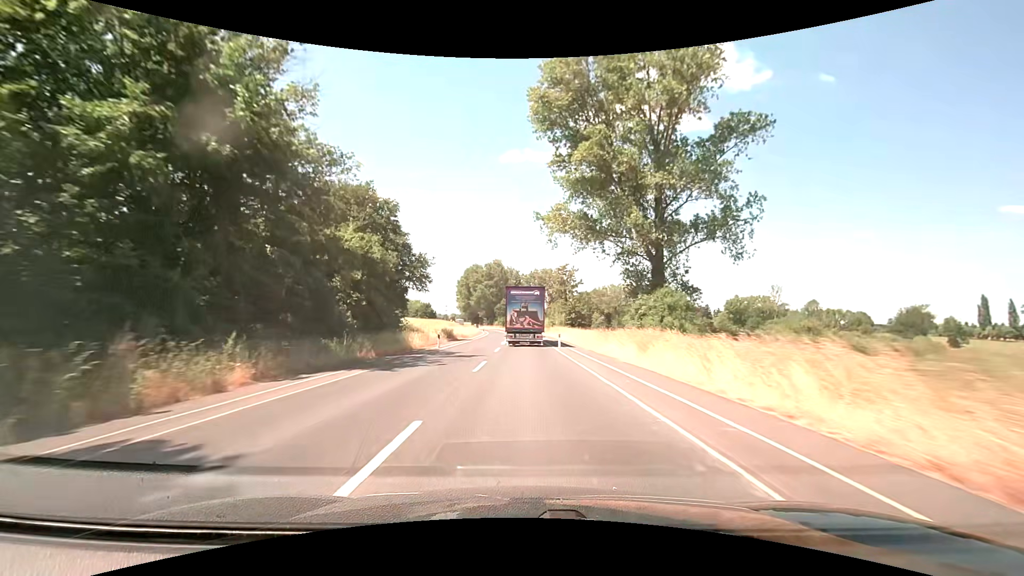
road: secondary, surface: asphalt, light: Day
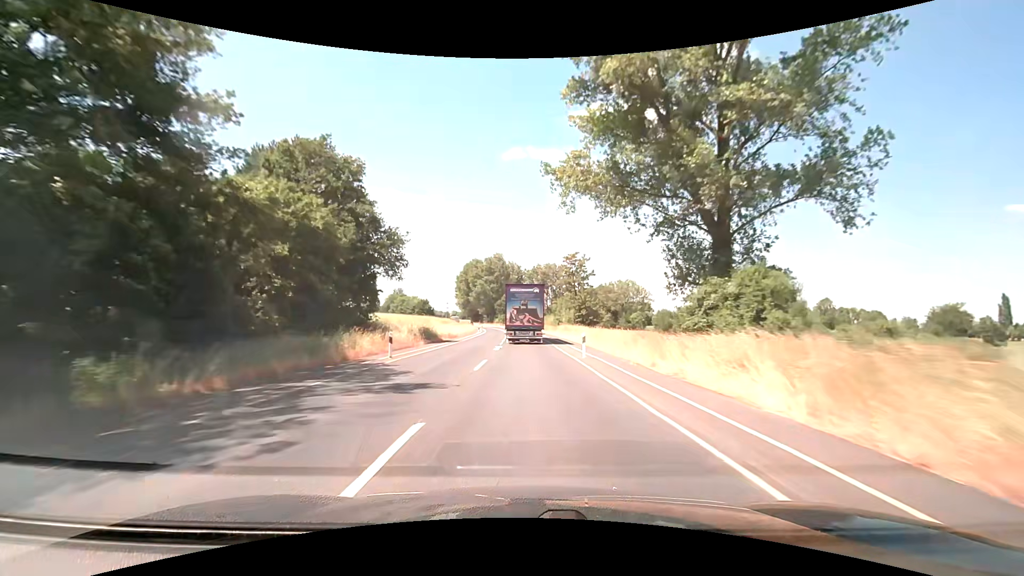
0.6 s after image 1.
(-0.1, +12.2) m; -1°
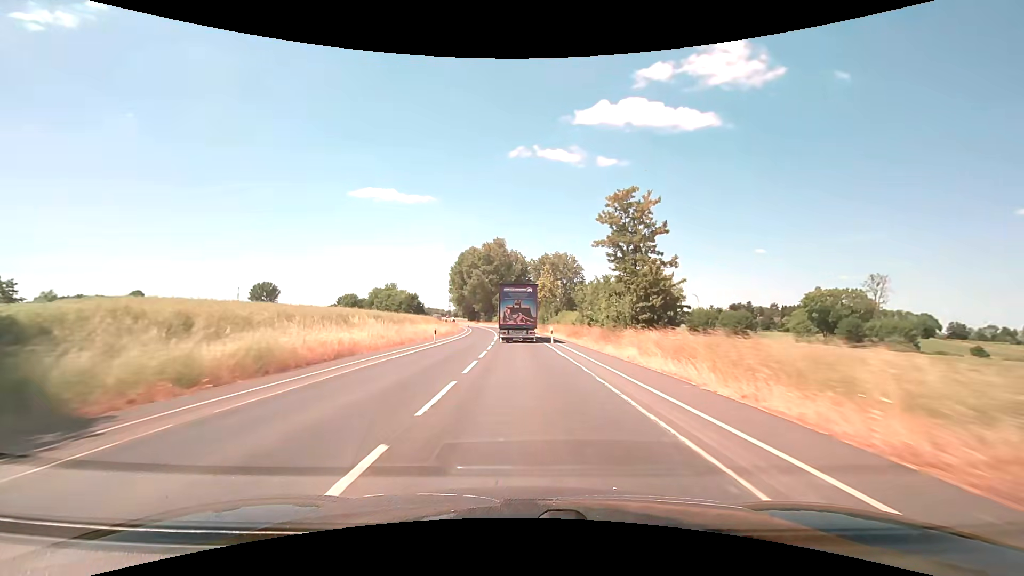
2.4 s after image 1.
(0.0, +37.0) m; 0°
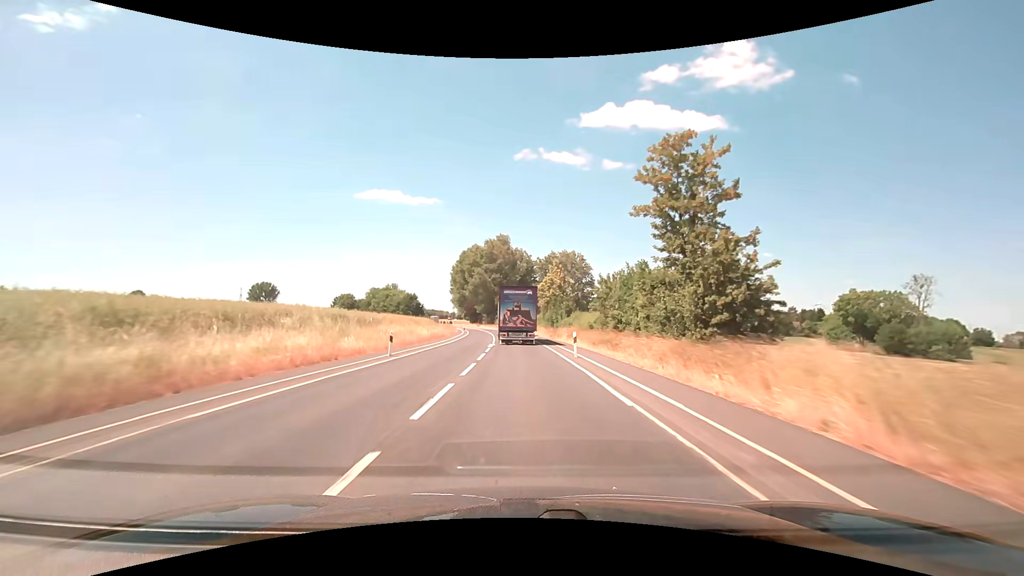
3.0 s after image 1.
(-0.1, +12.4) m; -1°
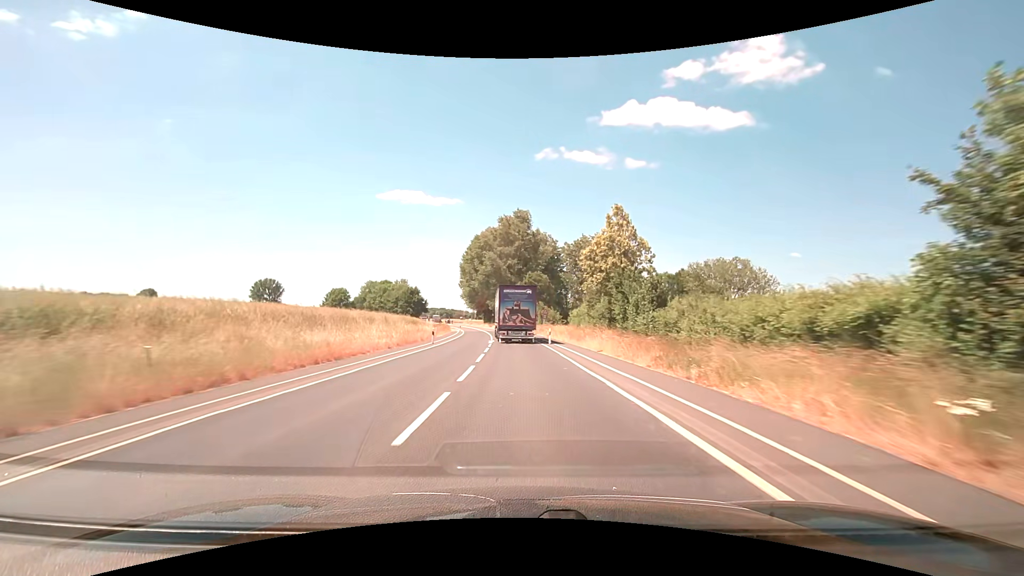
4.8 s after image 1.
(-0.7, +37.3) m; -2°
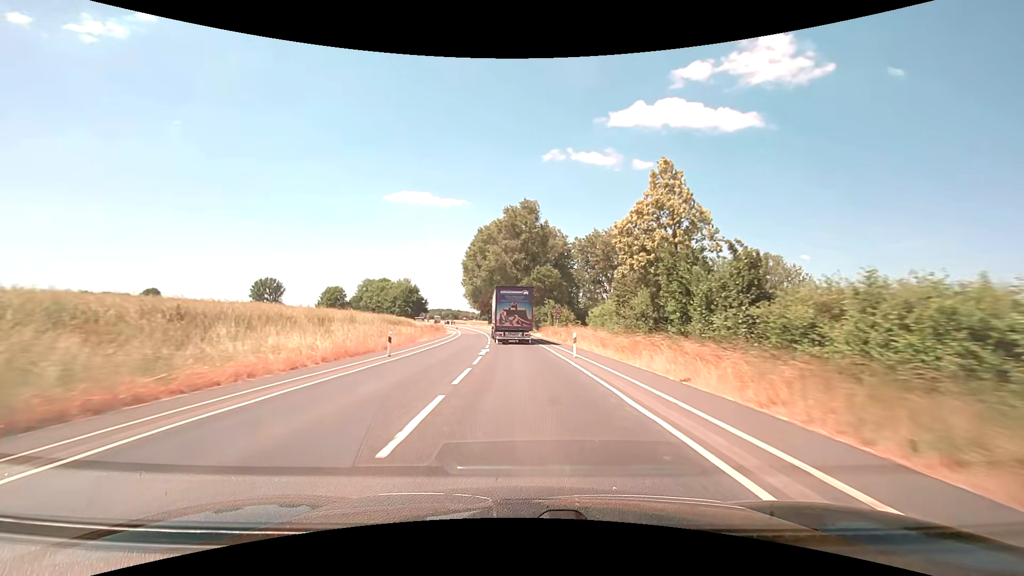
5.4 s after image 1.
(-0.1, +12.4) m; -1°
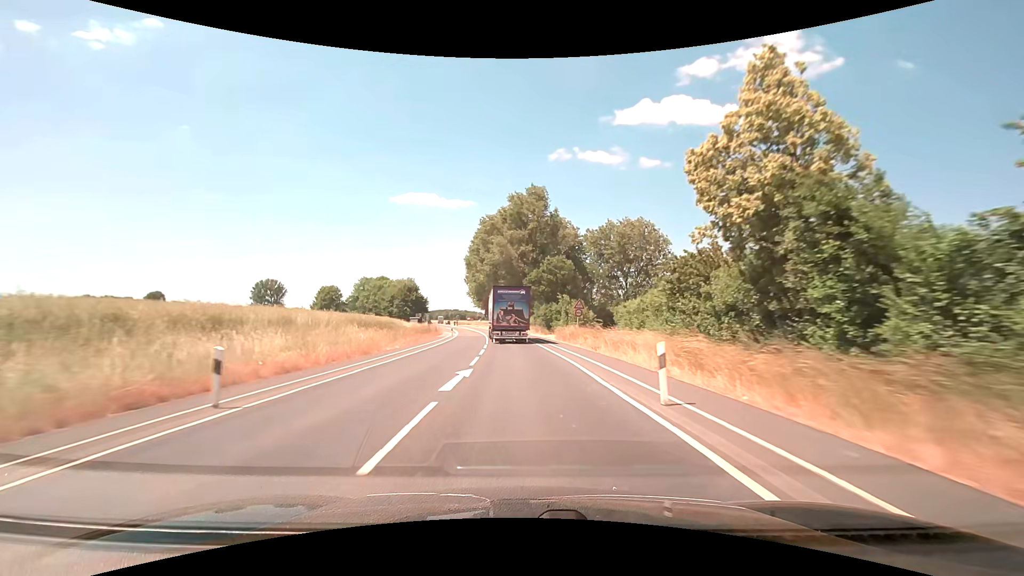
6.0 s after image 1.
(-0.1, +12.5) m; -1°
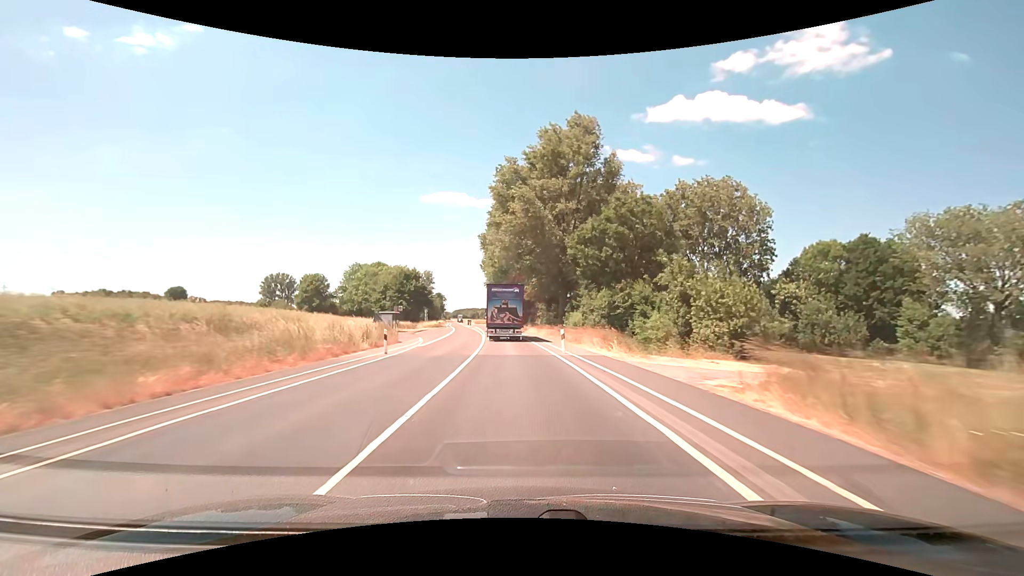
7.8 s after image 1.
(-1.1, +37.4) m; -3°
(0, +10) (0, +20) (-1, +30) (-1, +40) (-2, +50) (-3, +60) (-4, +70) (-5, +80) (-6, +90) (-8, +100) m
